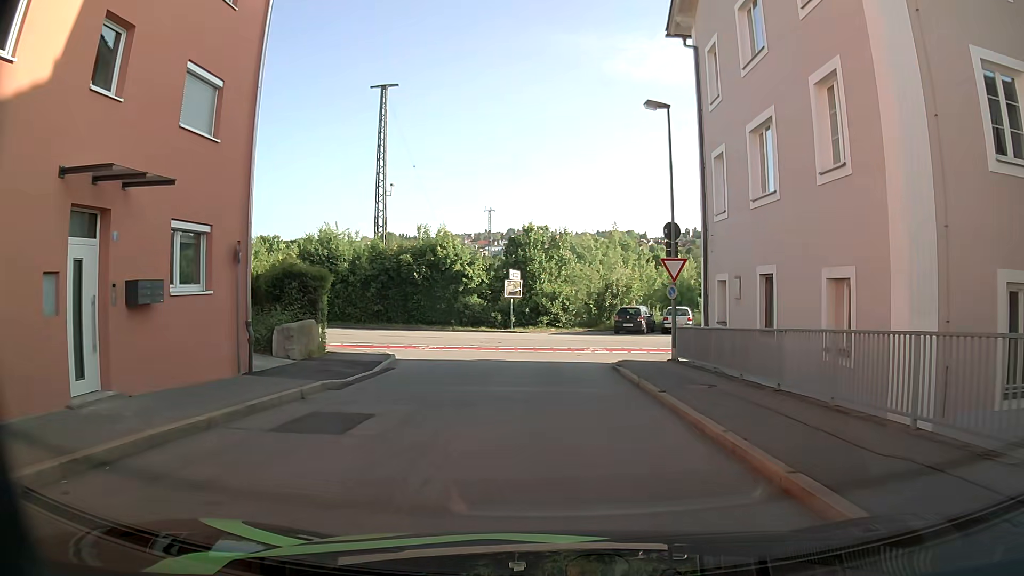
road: residential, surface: asphalt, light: Day
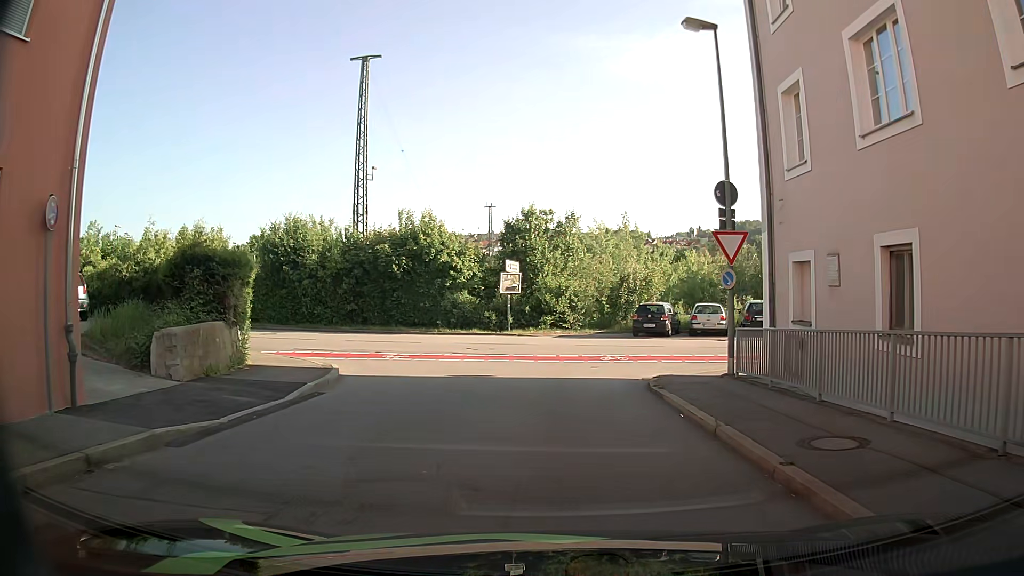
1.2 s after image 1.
(0.0, +6.1) m; 0°
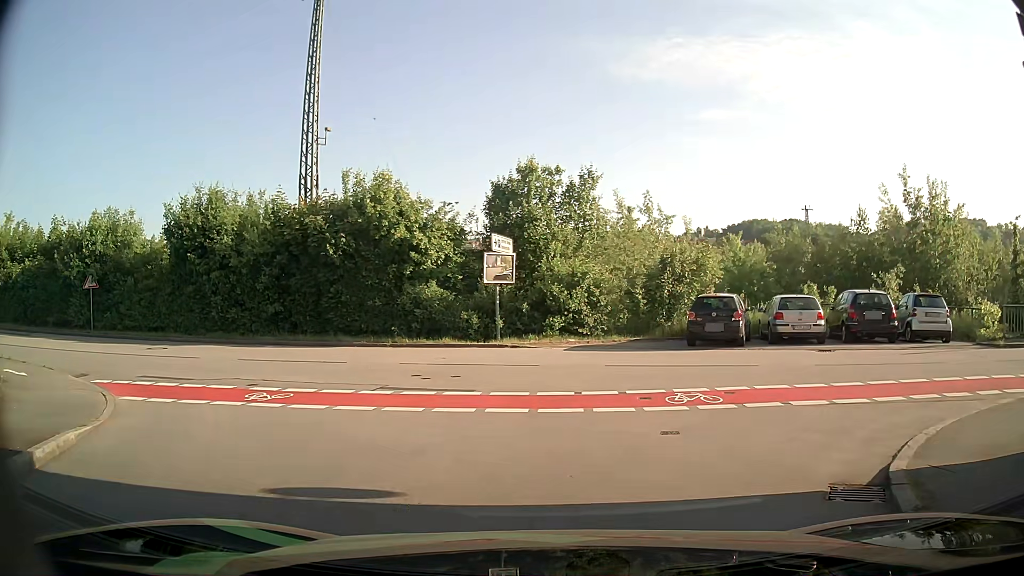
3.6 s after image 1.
(-0.2, +10.2) m; +2°
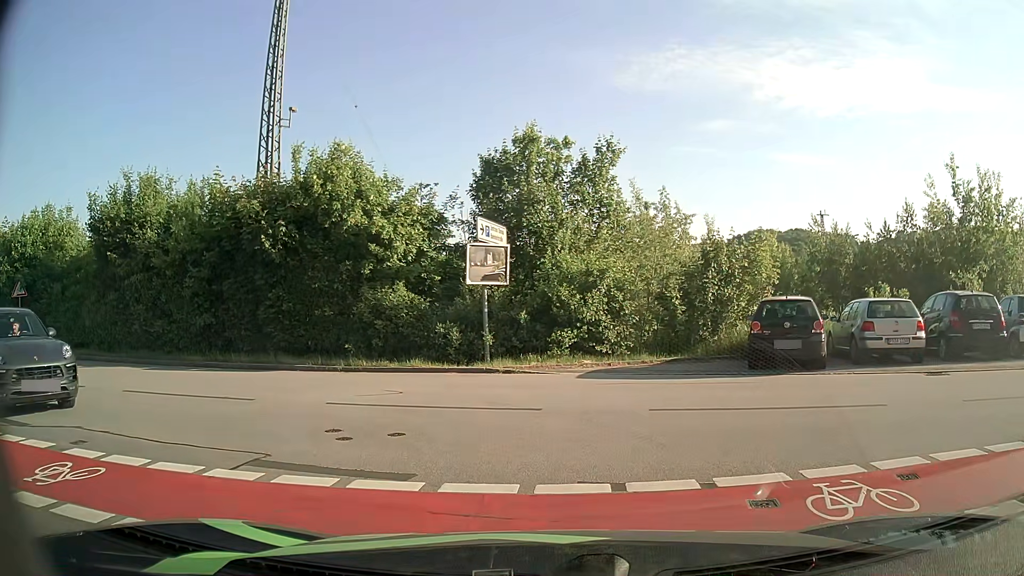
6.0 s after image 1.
(-0.3, +5.2) m; -2°
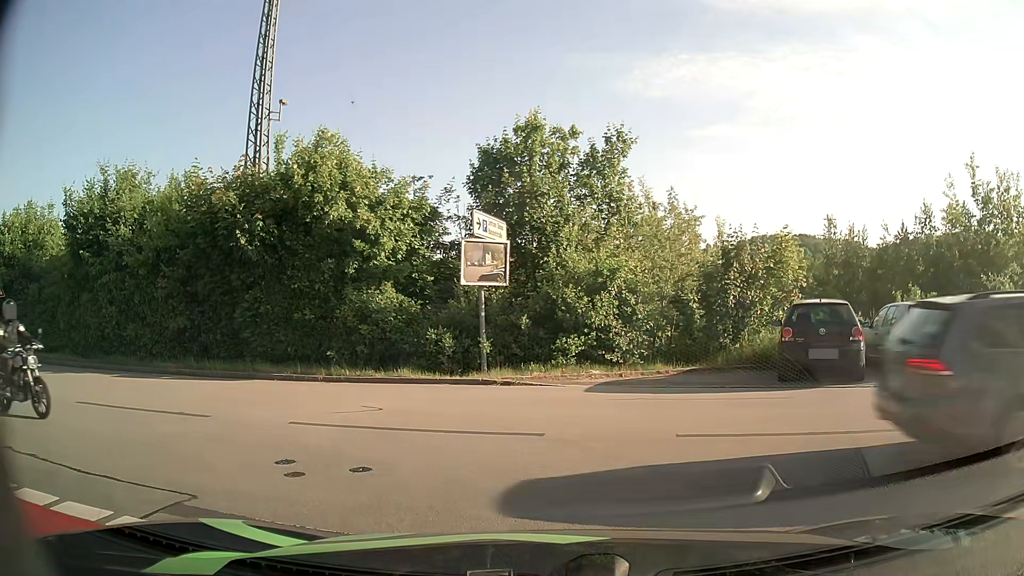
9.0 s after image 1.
(0.0, +1.6) m; 0°
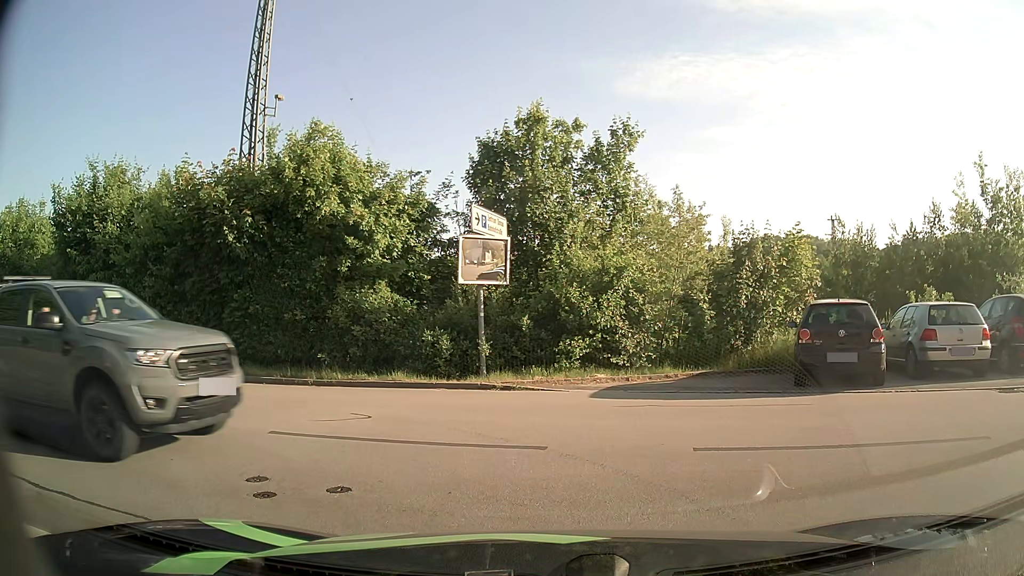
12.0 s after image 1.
(0.0, +0.8) m; 0°
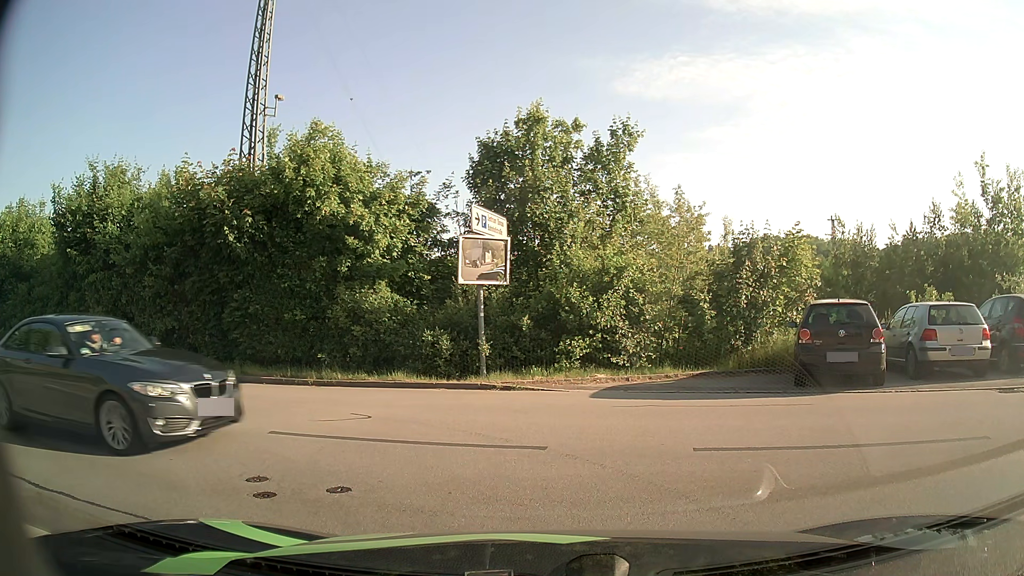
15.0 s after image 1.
(0.0, +0.1) m; 0°
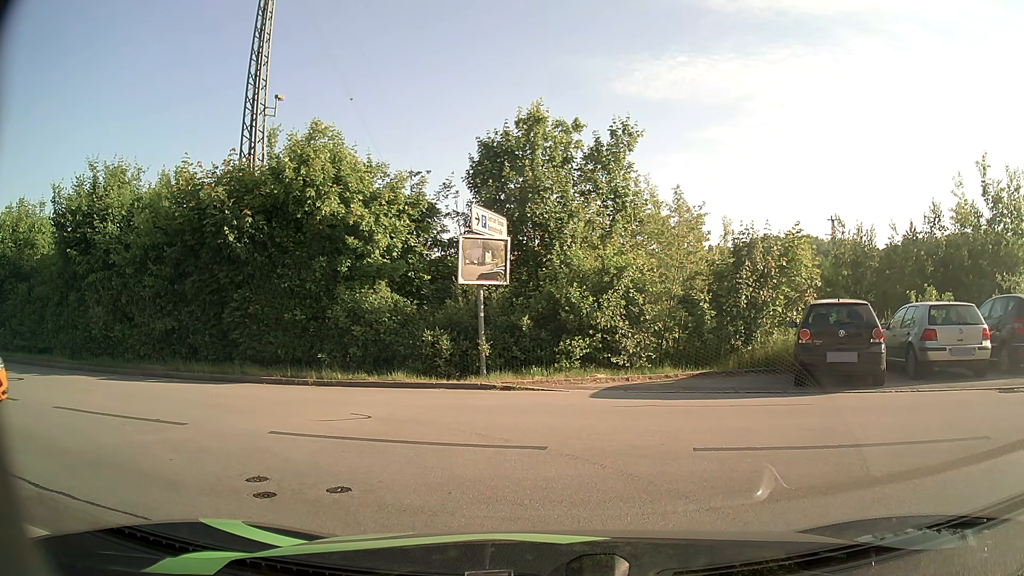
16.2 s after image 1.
(0.0, 0.0) m; 0°
